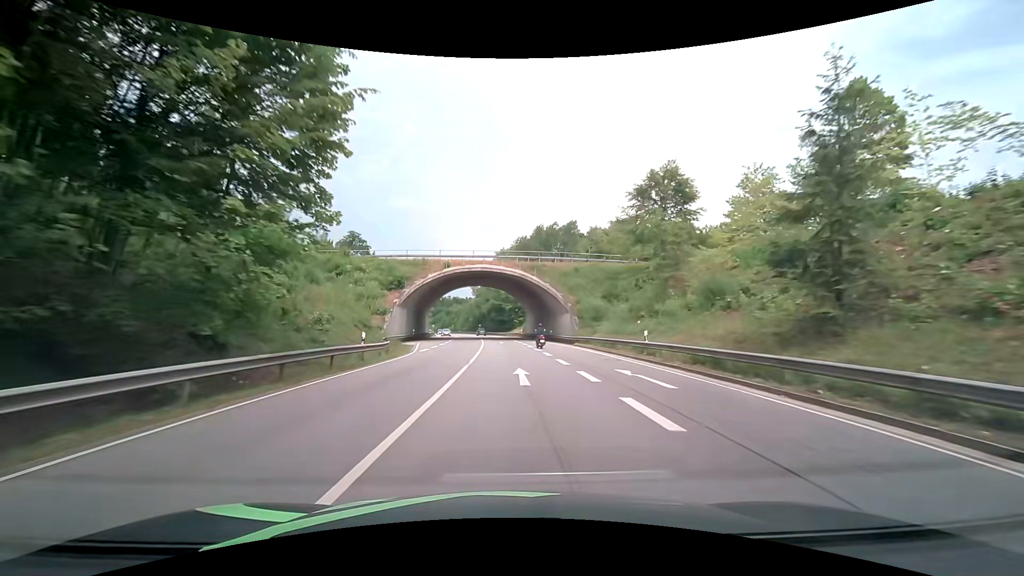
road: primary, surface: asphalt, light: Day
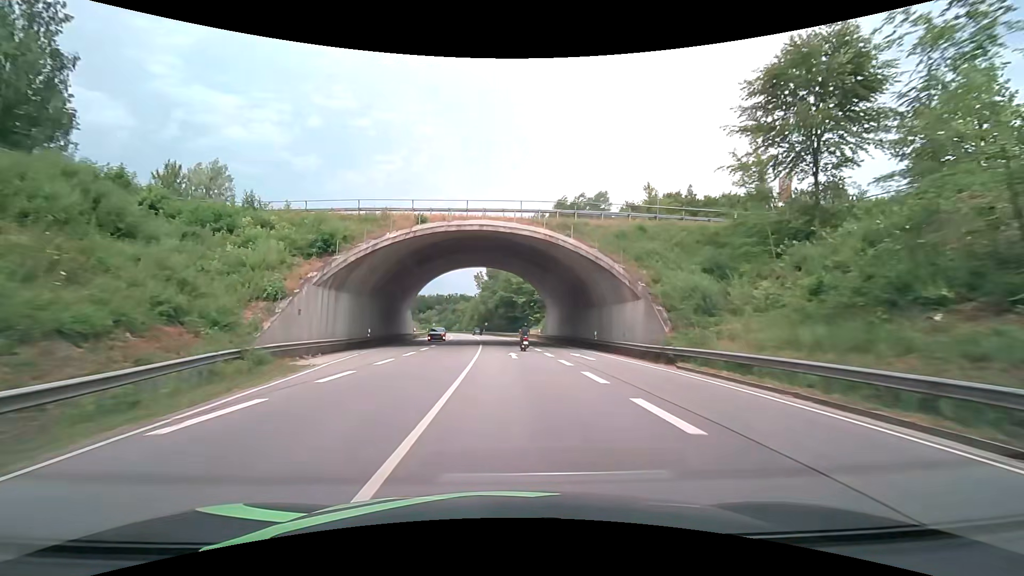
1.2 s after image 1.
(-0.4, +24.0) m; -1°
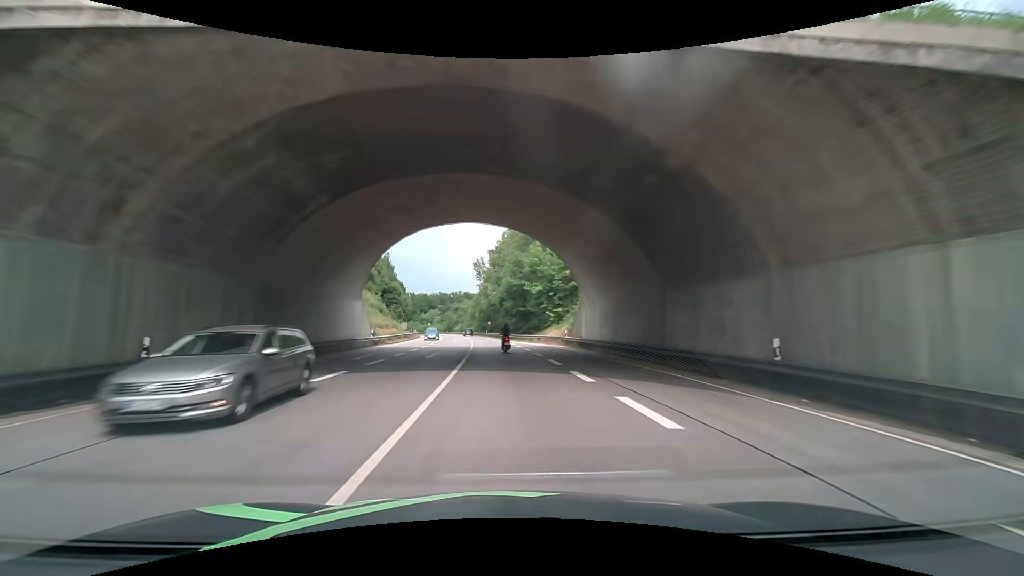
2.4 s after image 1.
(-0.1, +23.7) m; -1°
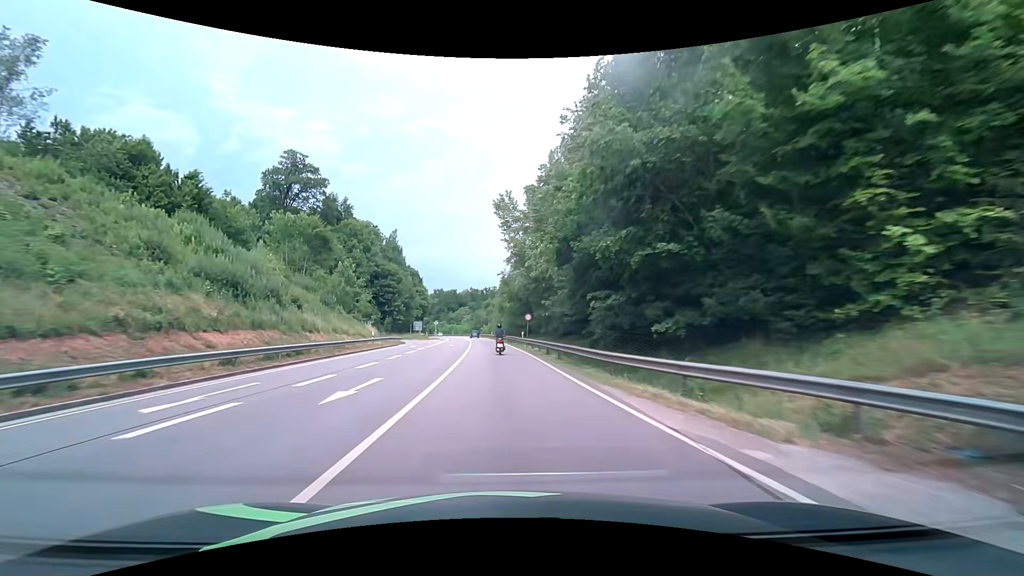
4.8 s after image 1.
(-1.5, +48.8) m; -4°
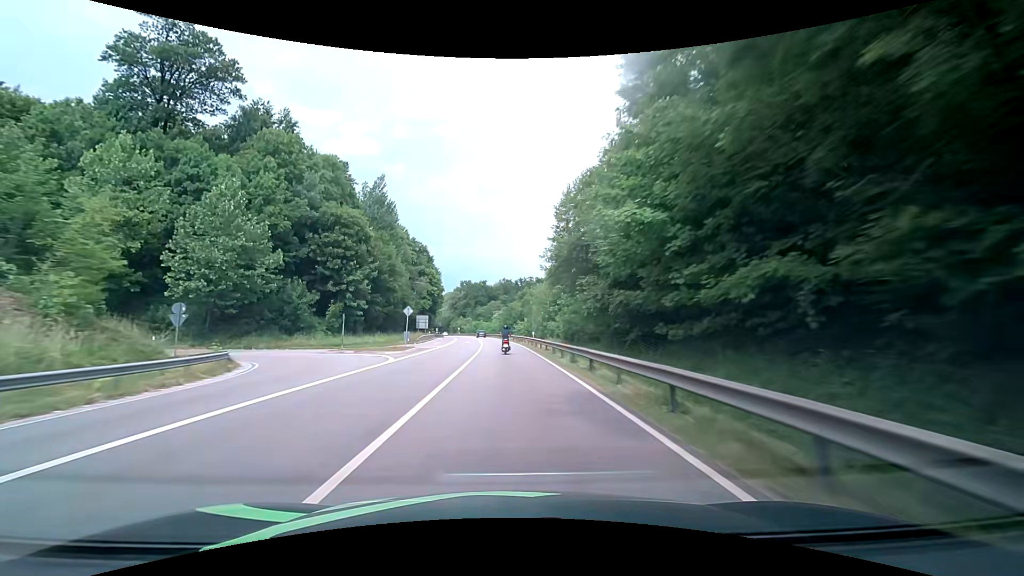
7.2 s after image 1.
(-2.2, +50.3) m; -4°
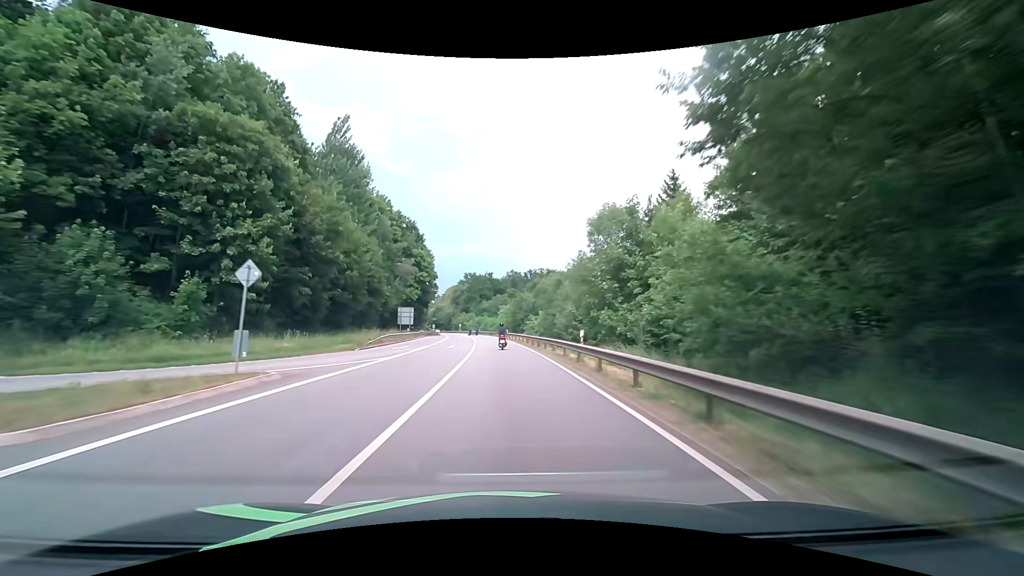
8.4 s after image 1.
(-0.3, +25.5) m; -1°
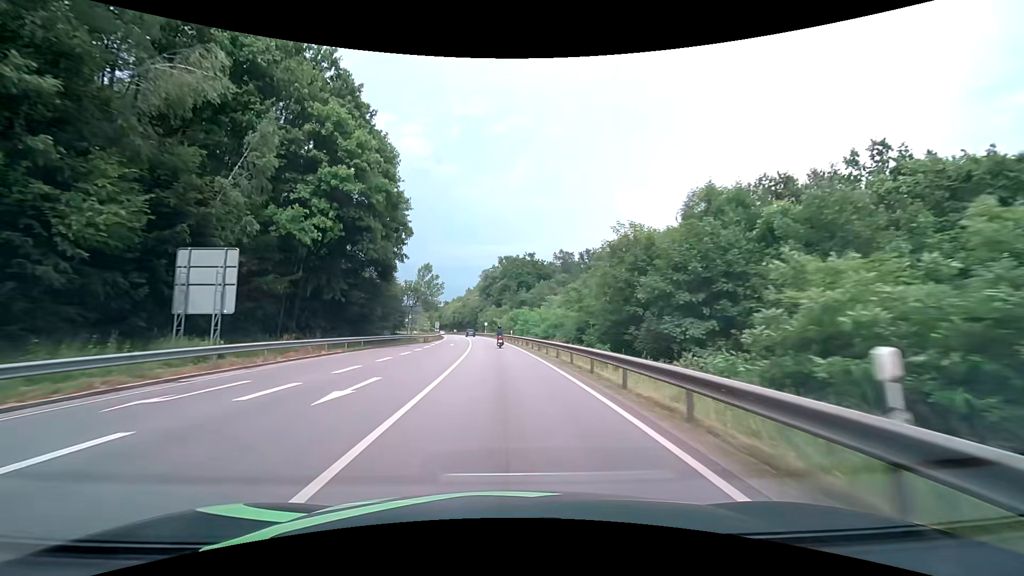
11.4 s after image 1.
(-2.4, +63.5) m; -5°
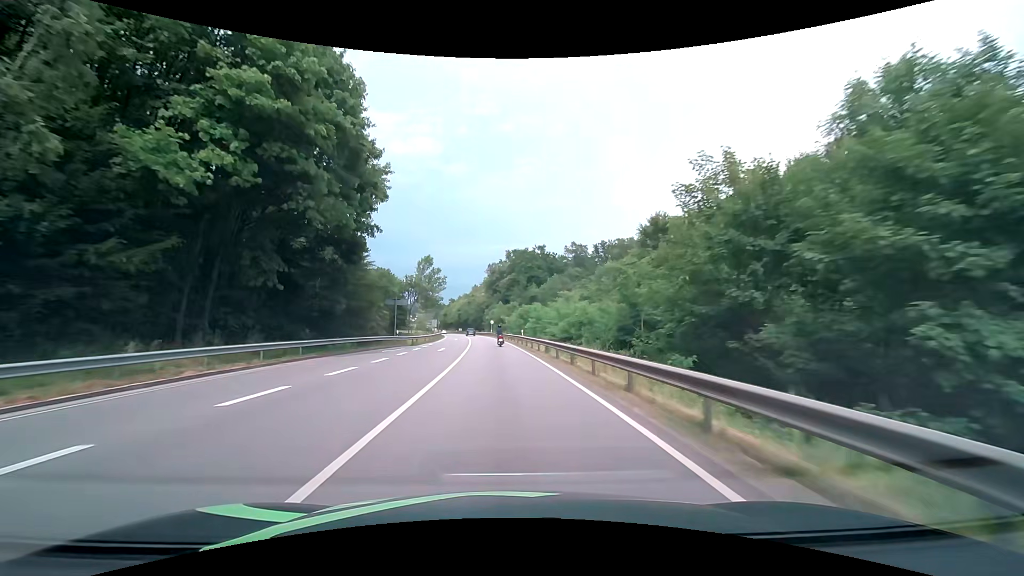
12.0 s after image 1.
(-0.1, +12.7) m; -1°
(0, +10) (0, +20) (-1, +30) (-1, +40) (-2, +50) (-2, +60) (-3, +70) (-4, +80) (-5, +90) (-6, +100) m
